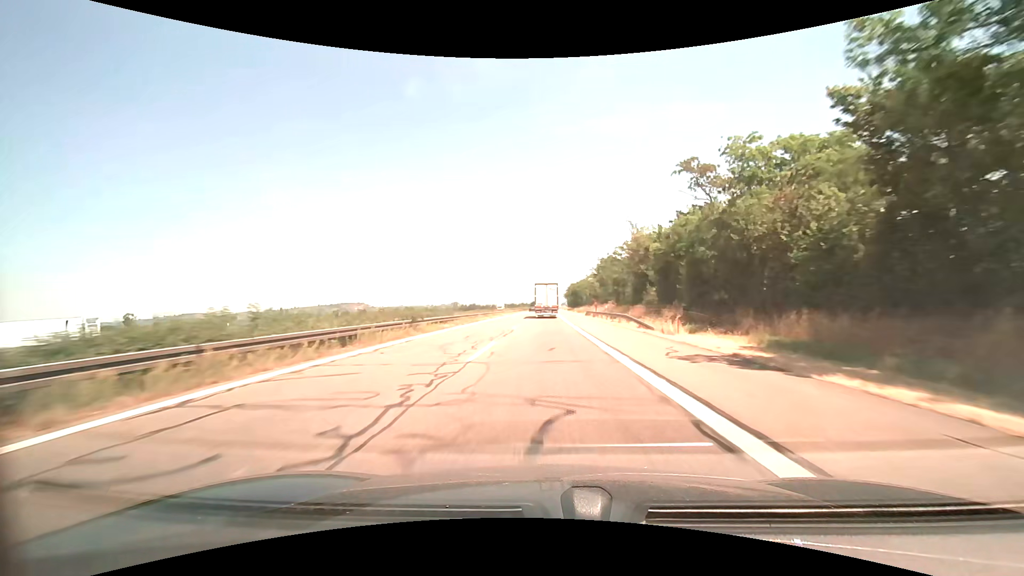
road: motorway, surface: asphalt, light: Day
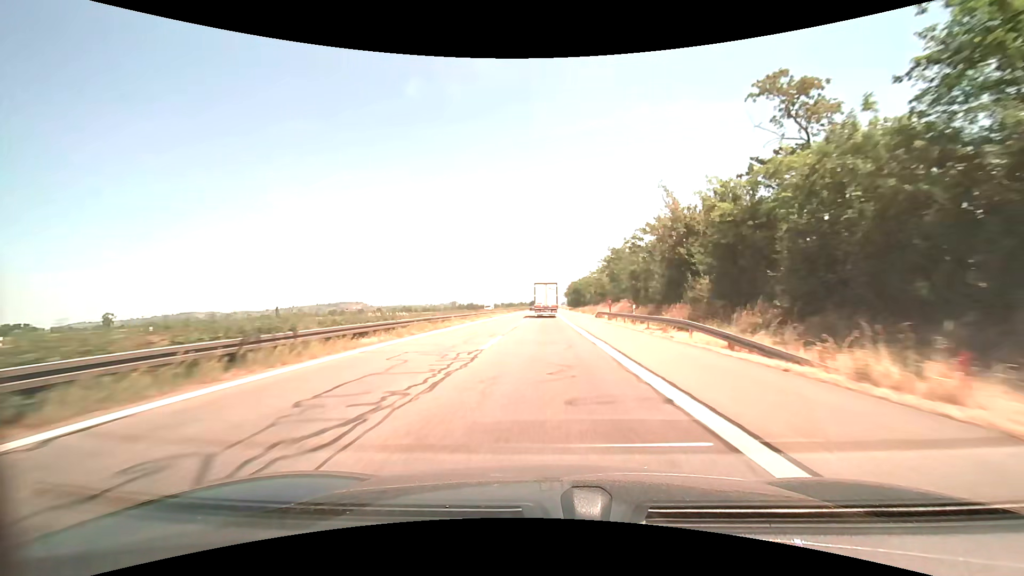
(0.0, +14.6) m; 0°
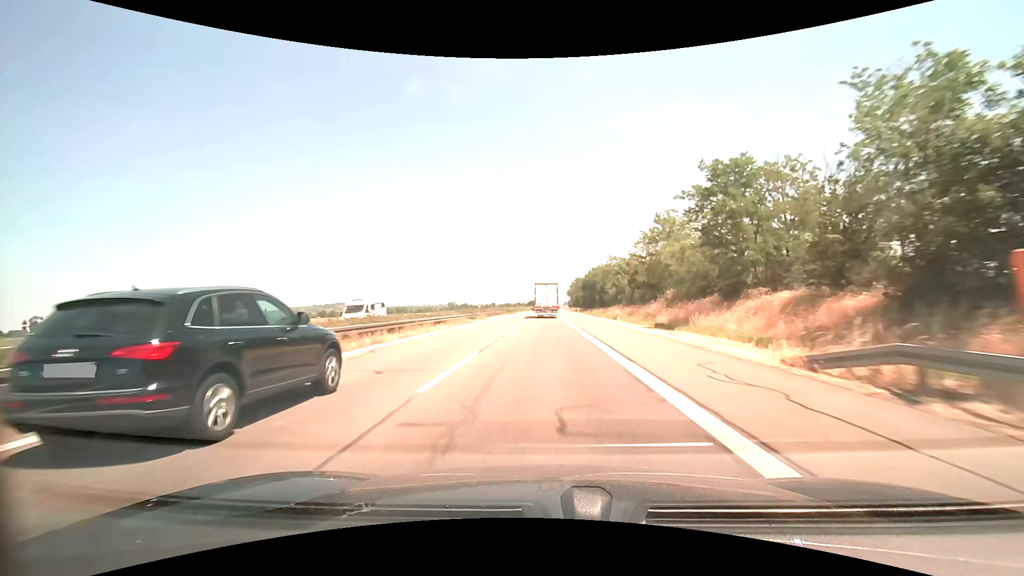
(0.0, +44.0) m; 0°
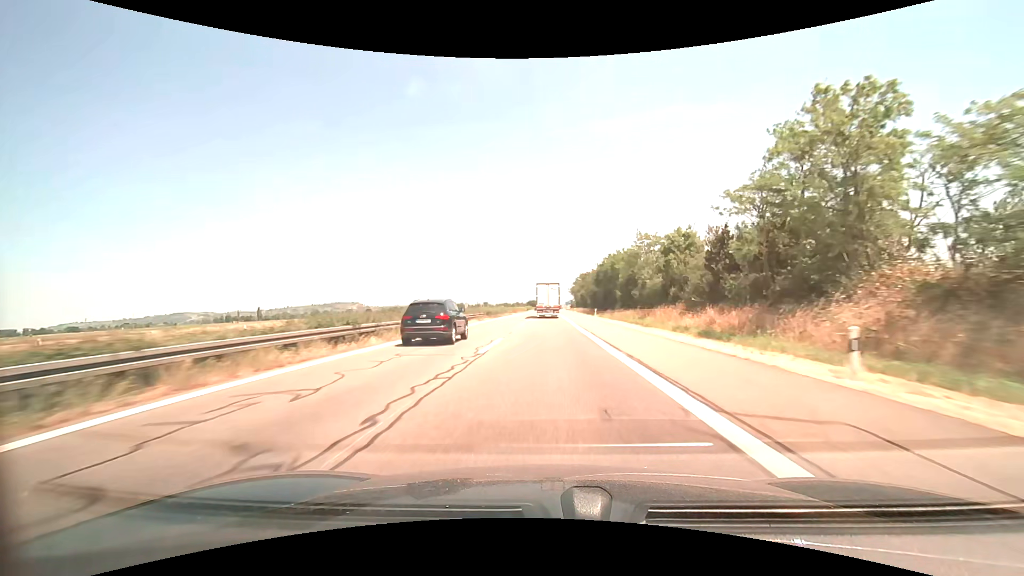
(-0.1, +29.5) m; 0°
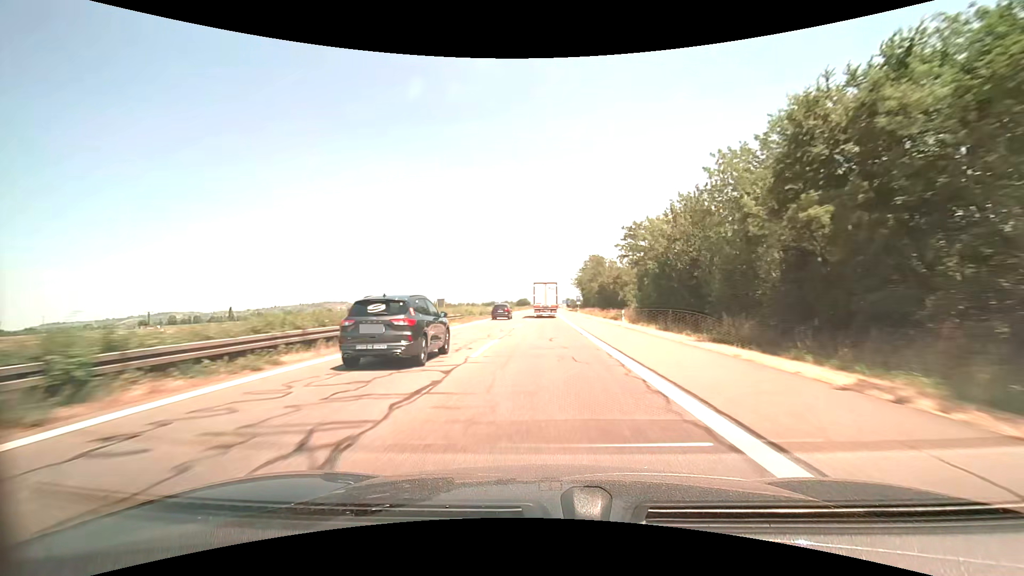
(+0.9, +73.6) m; +1°
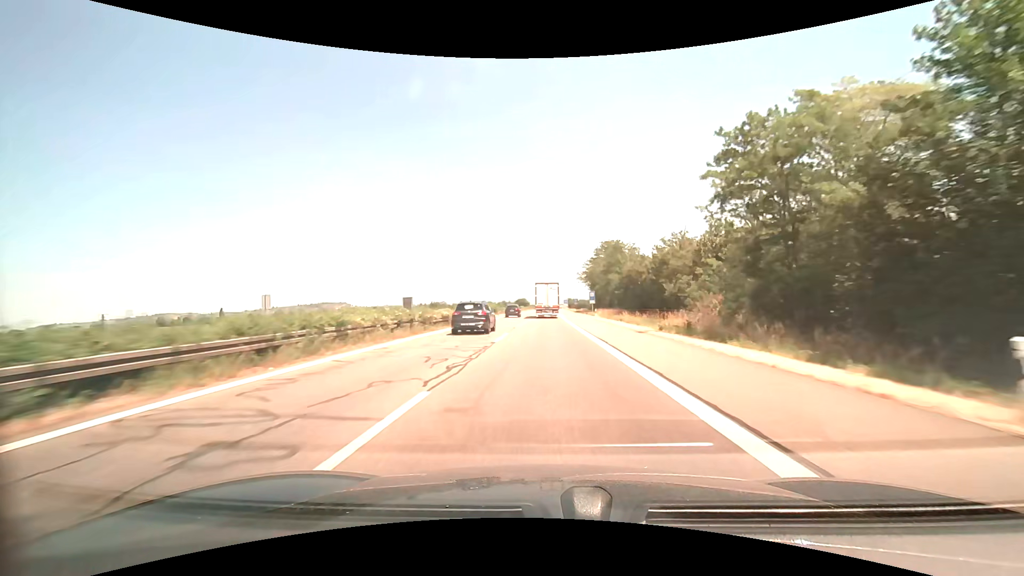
(-0.1, +29.4) m; 0°
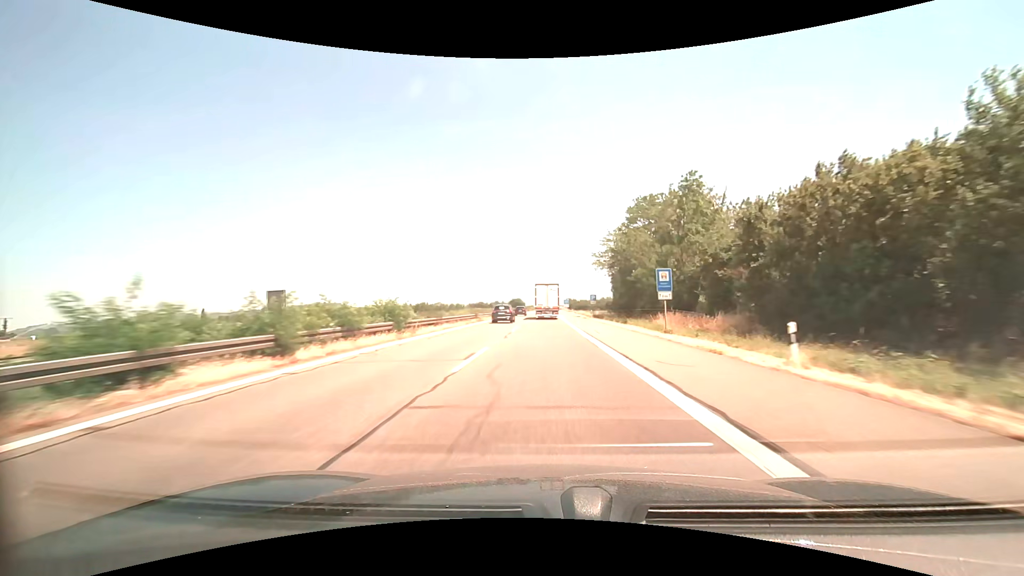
(0.0, +44.6) m; 0°
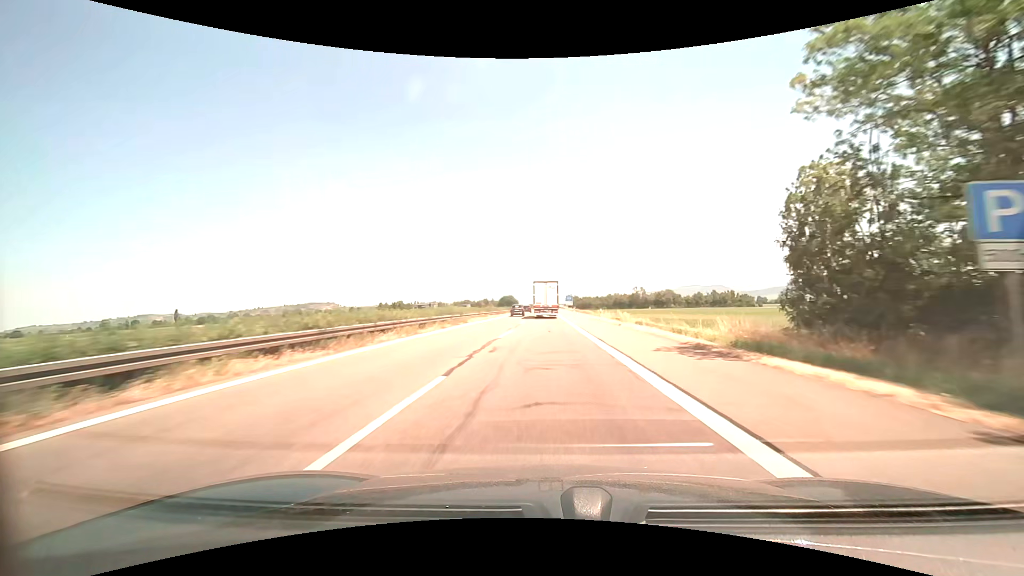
(+0.3, +60.8) m; 0°
(0, +10) (0, +20) (0, +30) (0, +40) (0, +50) (0, +60) (+1, +70) (+1, +80) (+1, +90) (+1, +100) m
